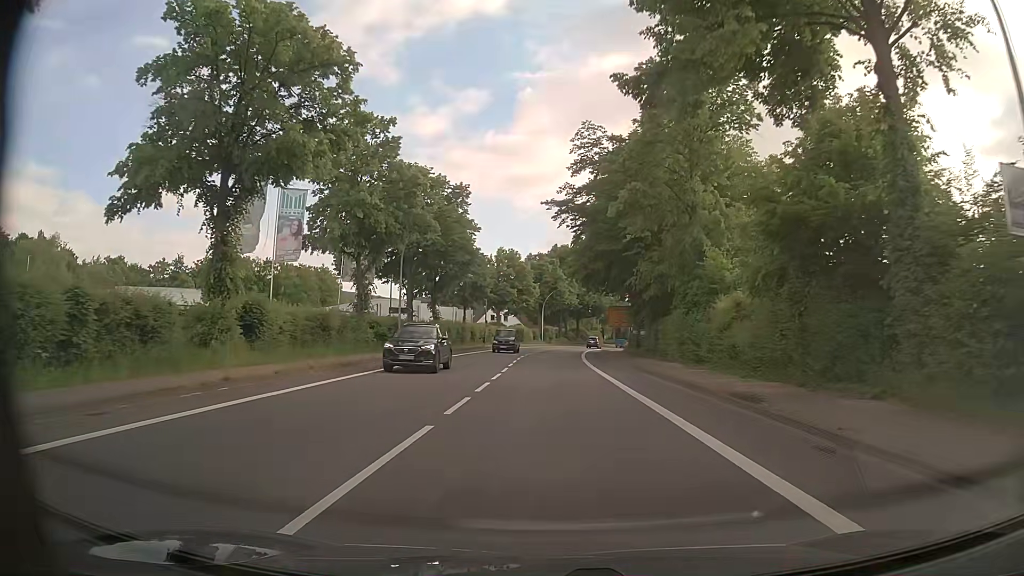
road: primary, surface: asphalt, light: Day
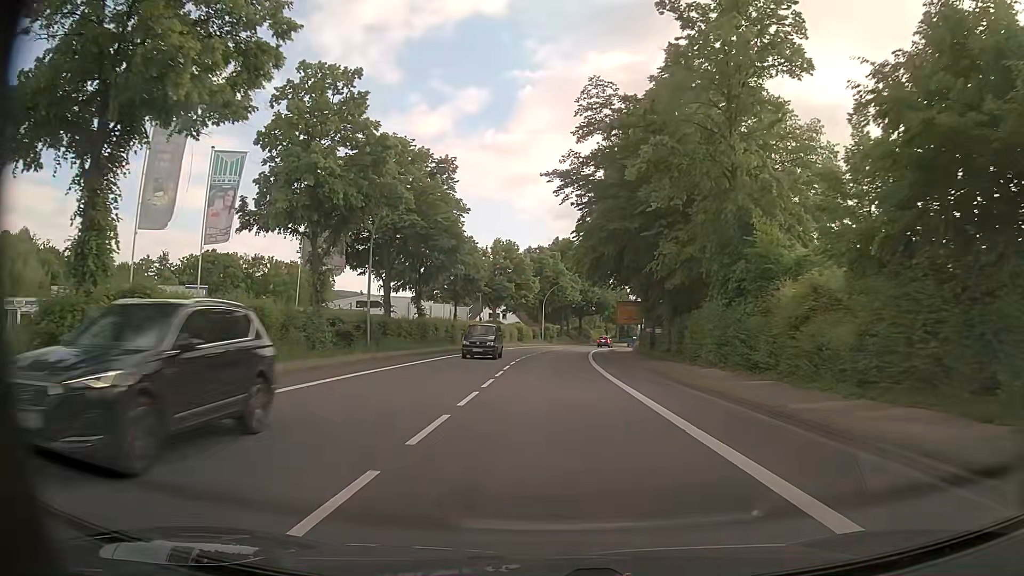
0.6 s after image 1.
(0.0, +7.9) m; 0°
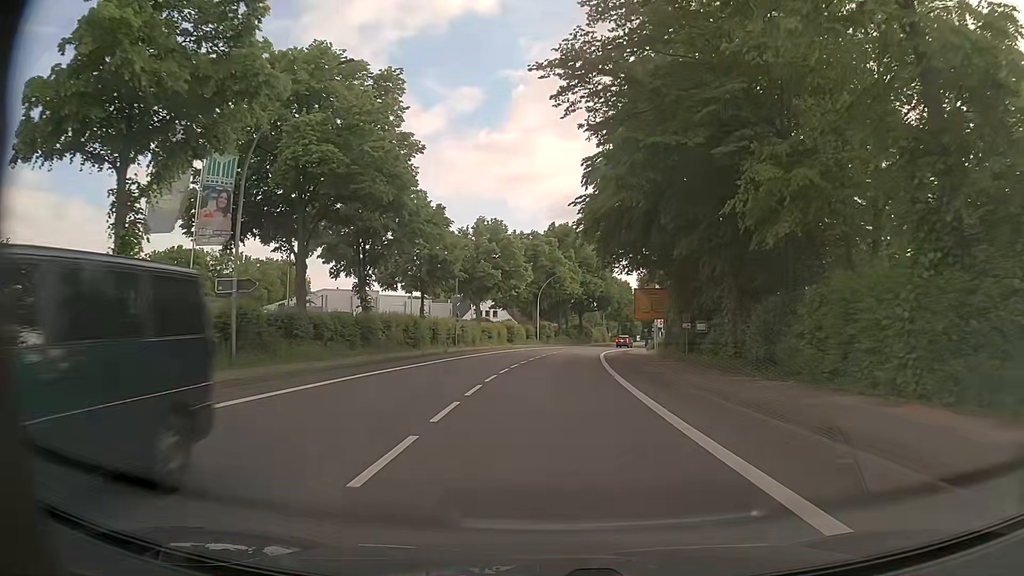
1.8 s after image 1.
(+0.1, +15.8) m; +1°
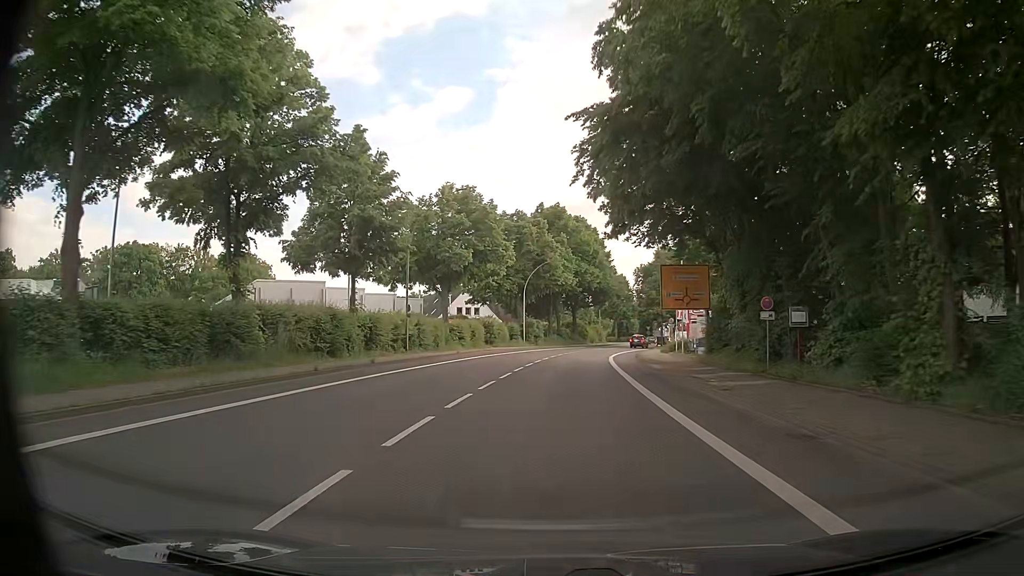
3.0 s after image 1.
(0.0, +15.9) m; 0°
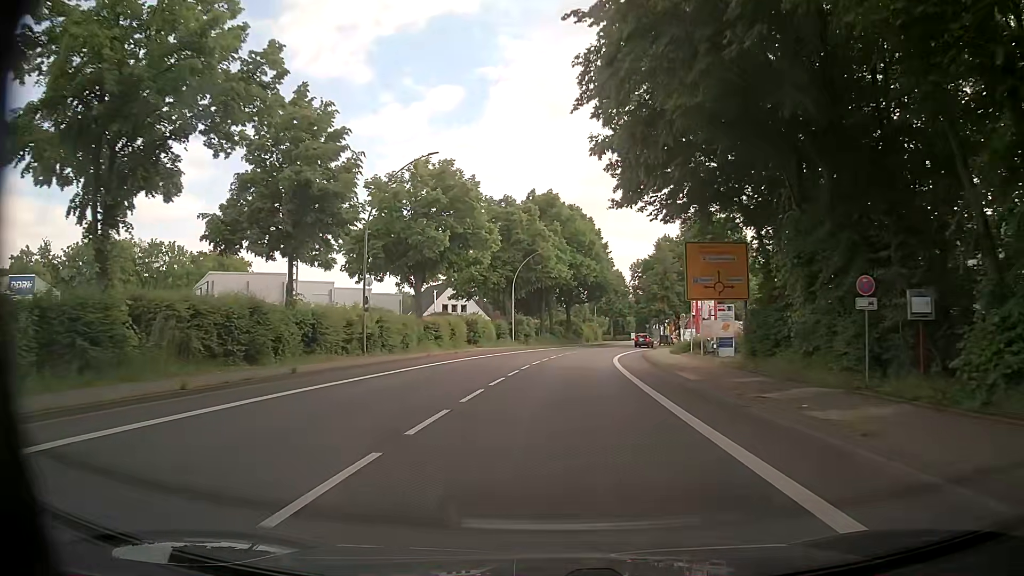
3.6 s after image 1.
(+0.1, +7.9) m; +1°
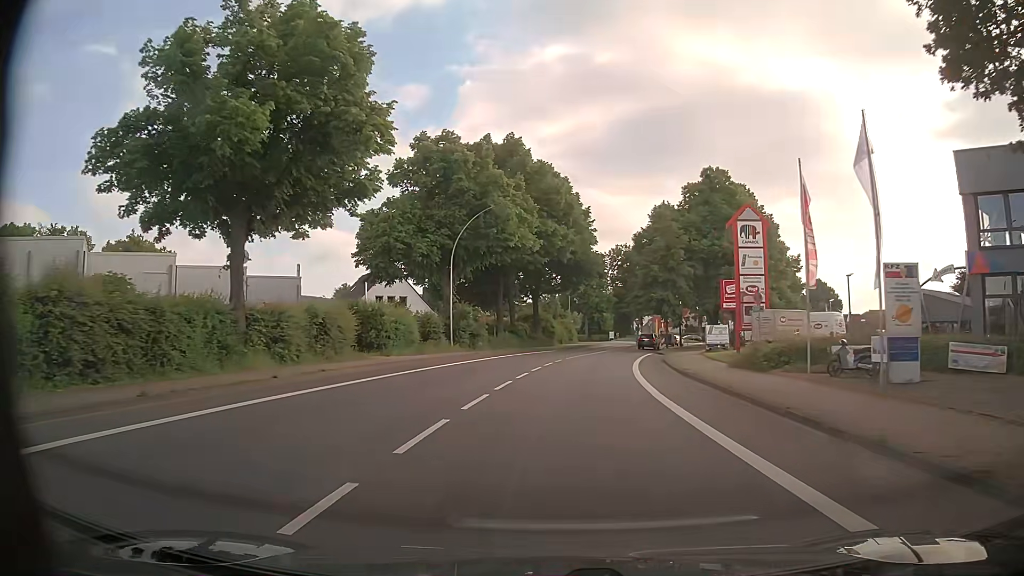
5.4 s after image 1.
(+0.4, +23.9) m; +1°
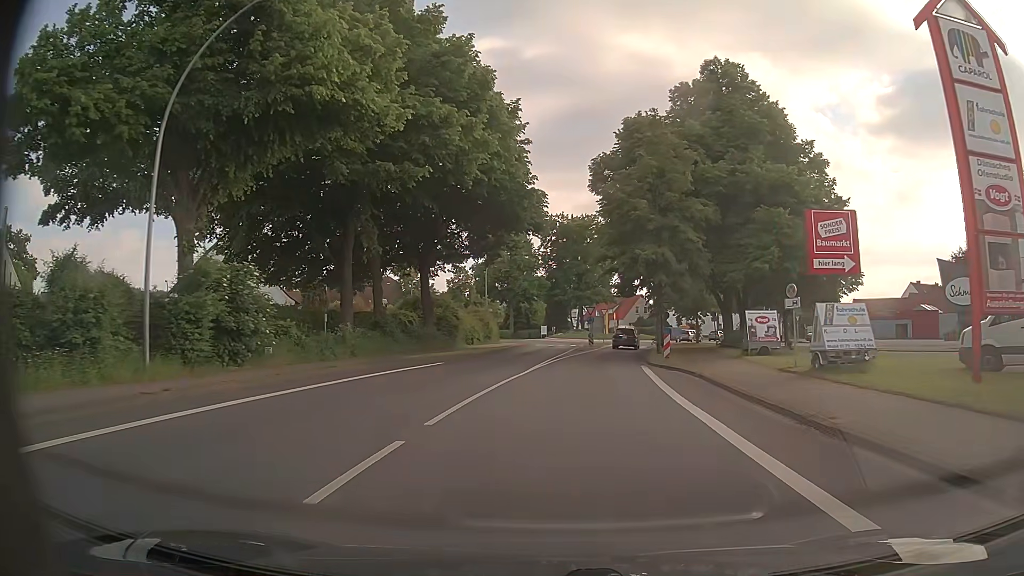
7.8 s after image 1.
(+2.1, +28.9) m; +8°
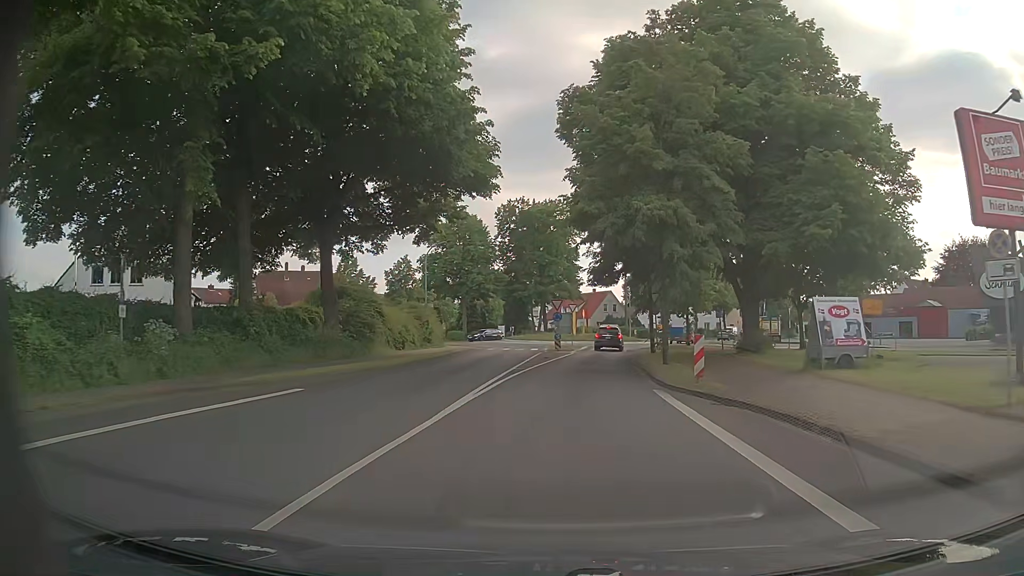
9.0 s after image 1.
(+0.3, +12.2) m; +3°
